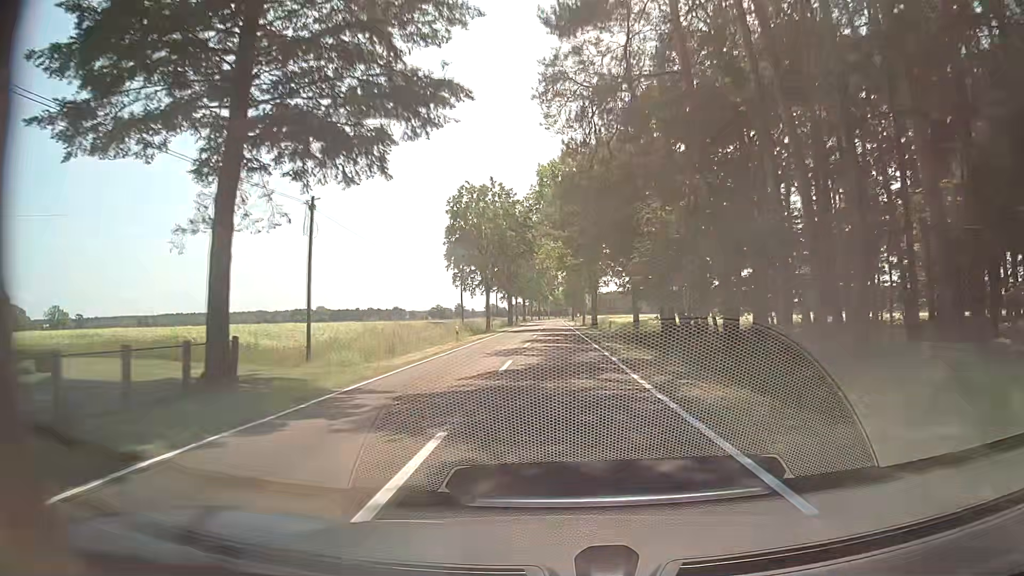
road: tertiary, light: Day
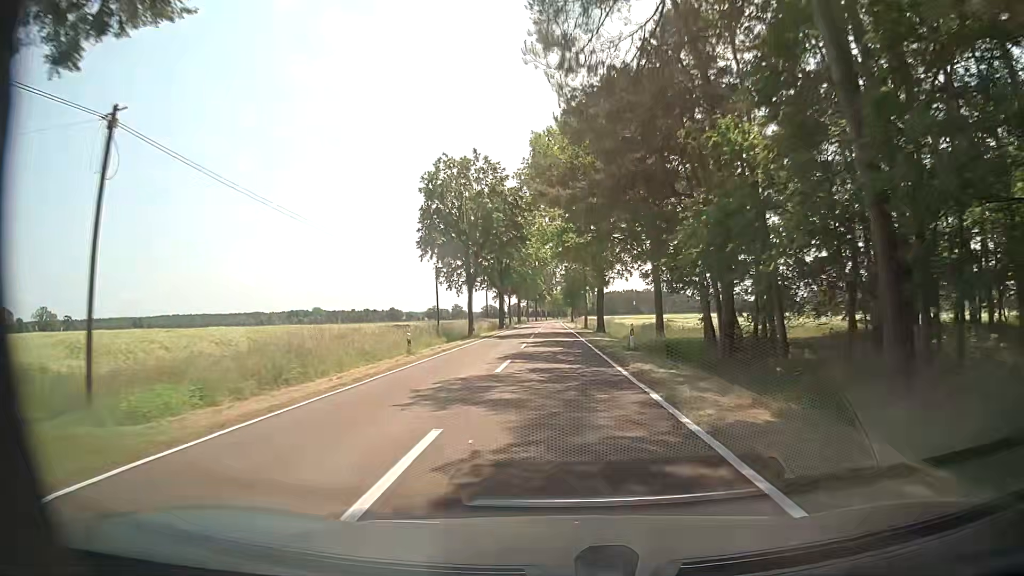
(+0.1, +11.6) m; 0°
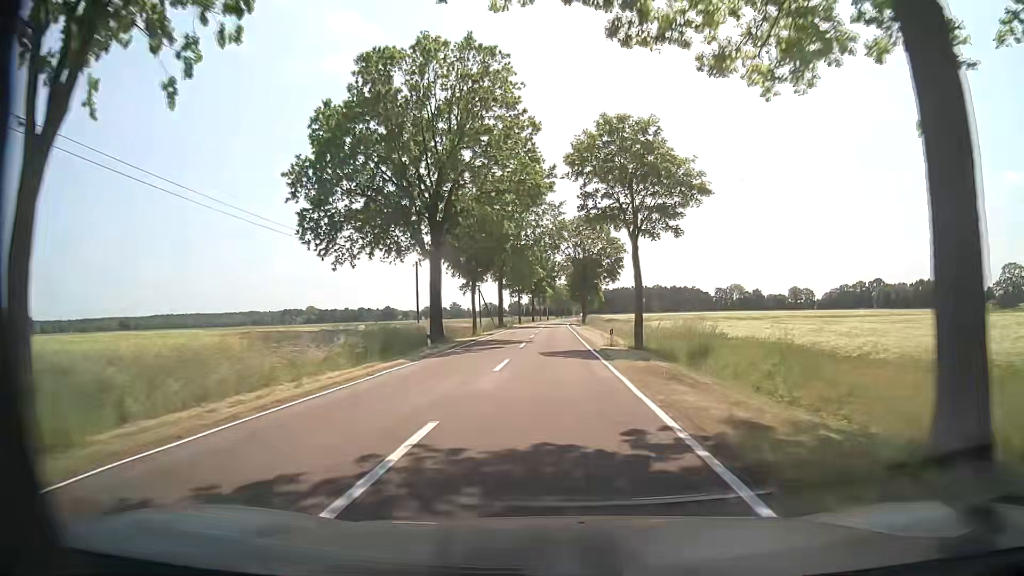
(-0.2, +46.5) m; 0°
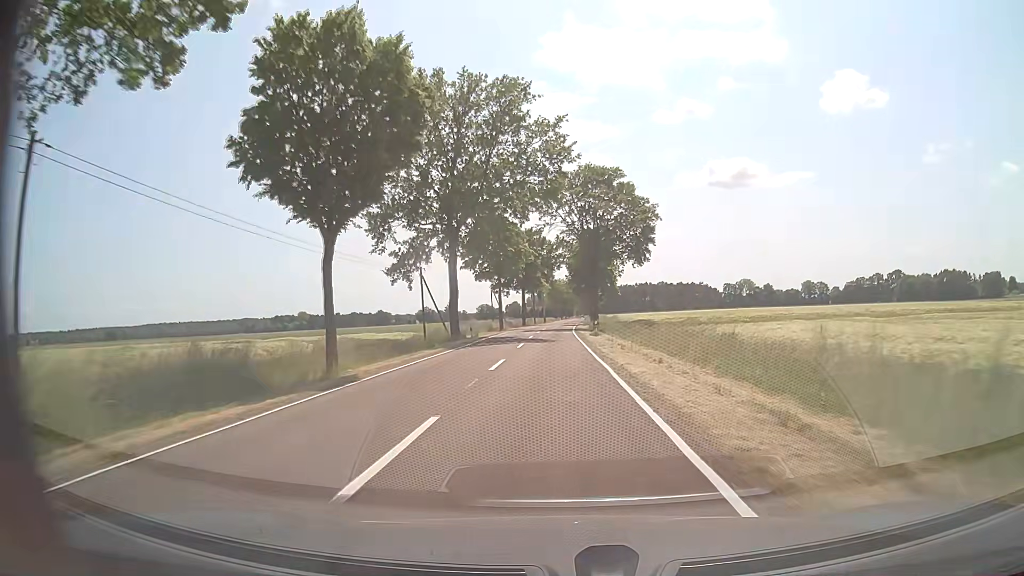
(0.0, +34.9) m; 0°
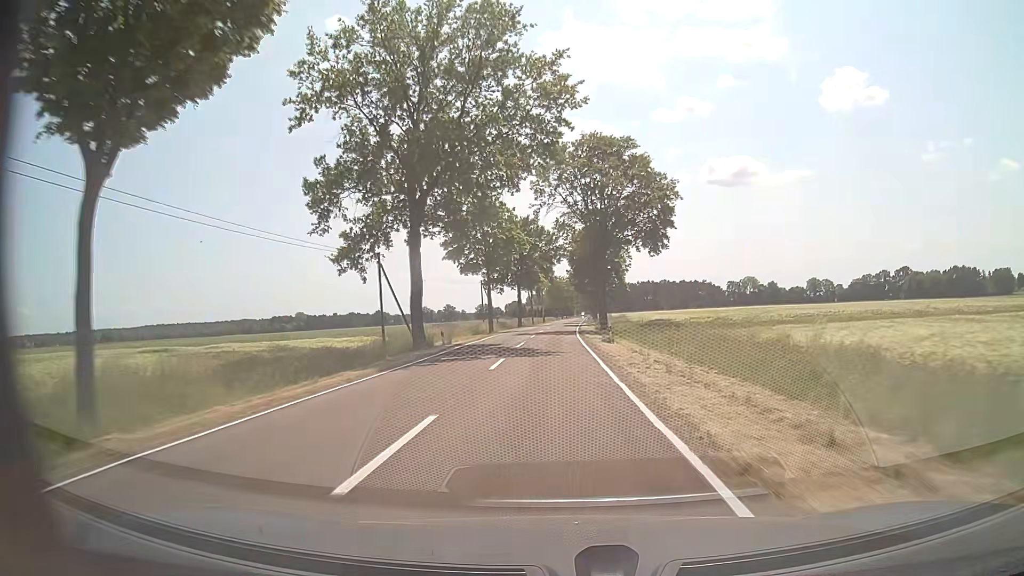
(-0.1, +11.6) m; 0°
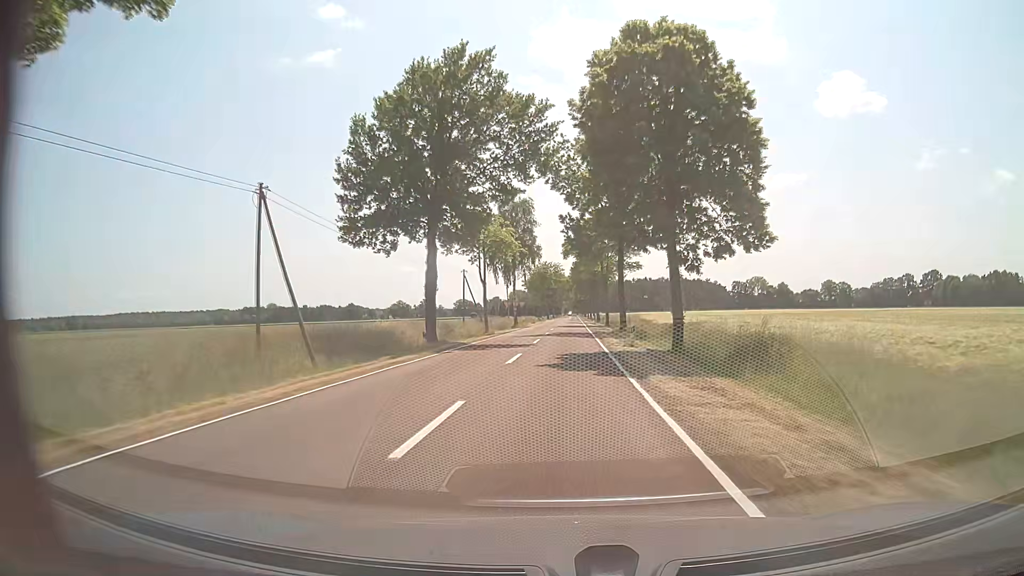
(0.0, +58.1) m; +1°
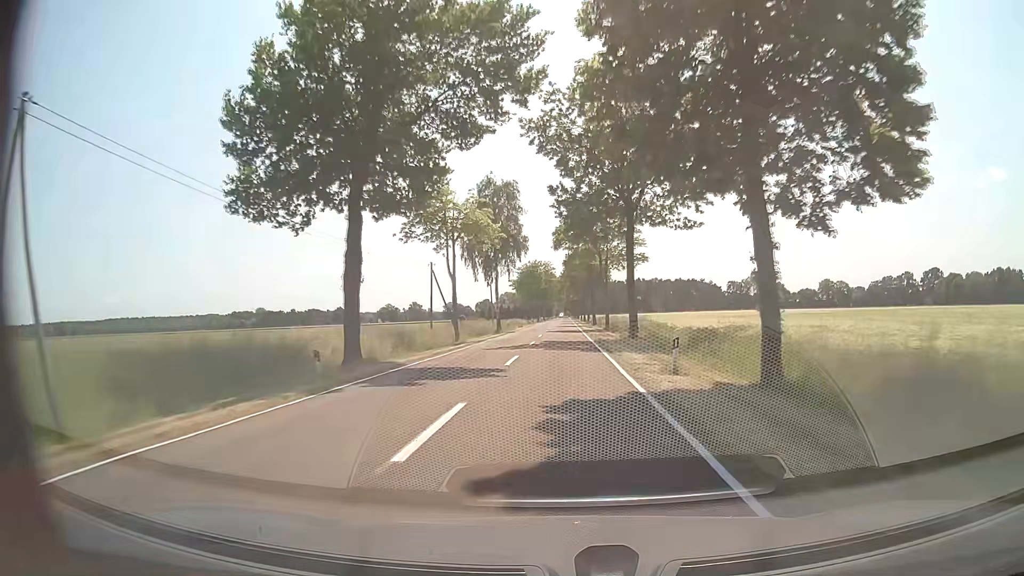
(+0.1, +11.6) m; +1°
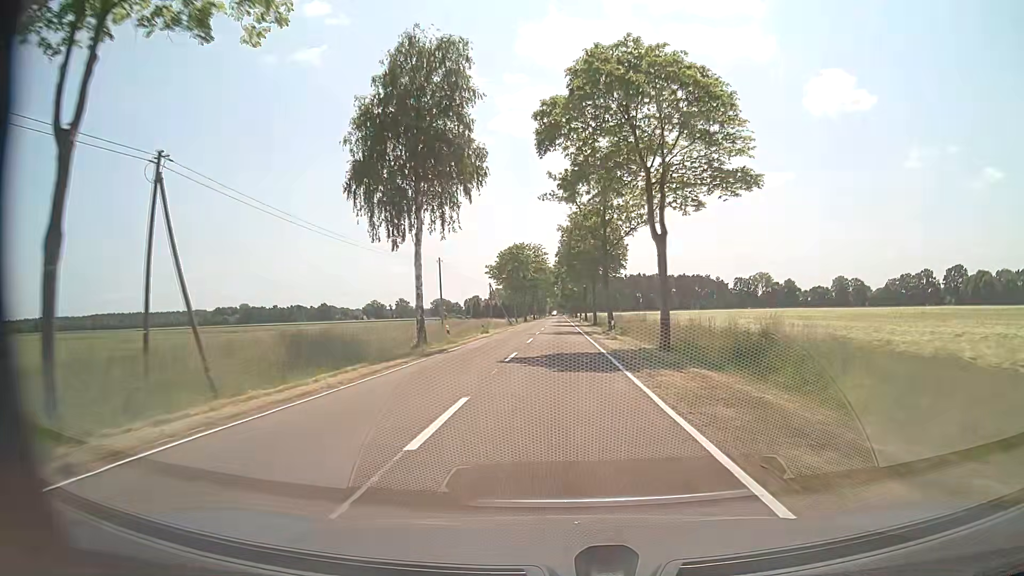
(+0.2, +34.9) m; 0°
(0, +10) (0, +20) (0, +30) (0, +40) (0, +50) (0, +60) (0, +70) (0, +80) (0, +90) (0, +100) m
